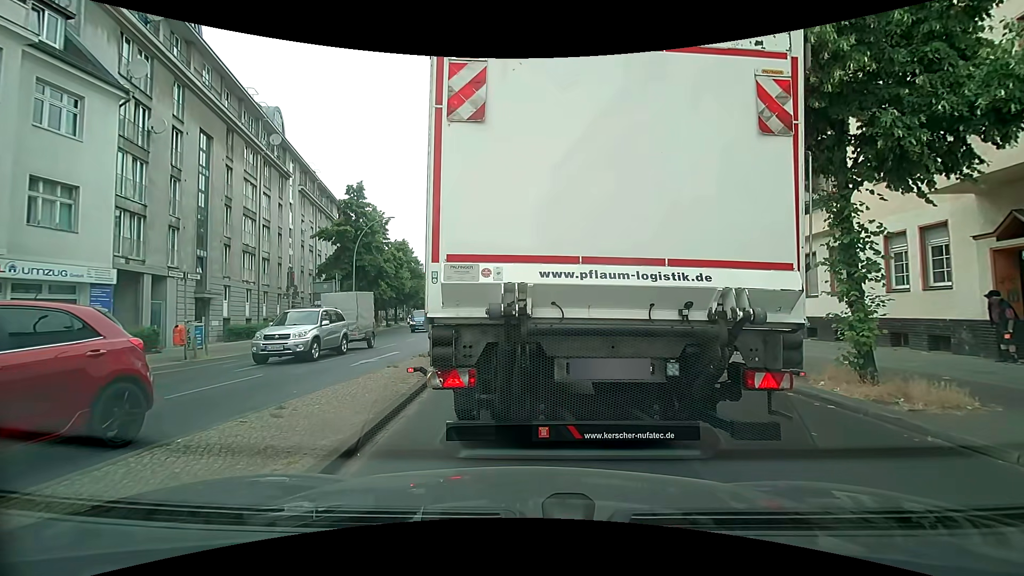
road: secondary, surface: asphalt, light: Day
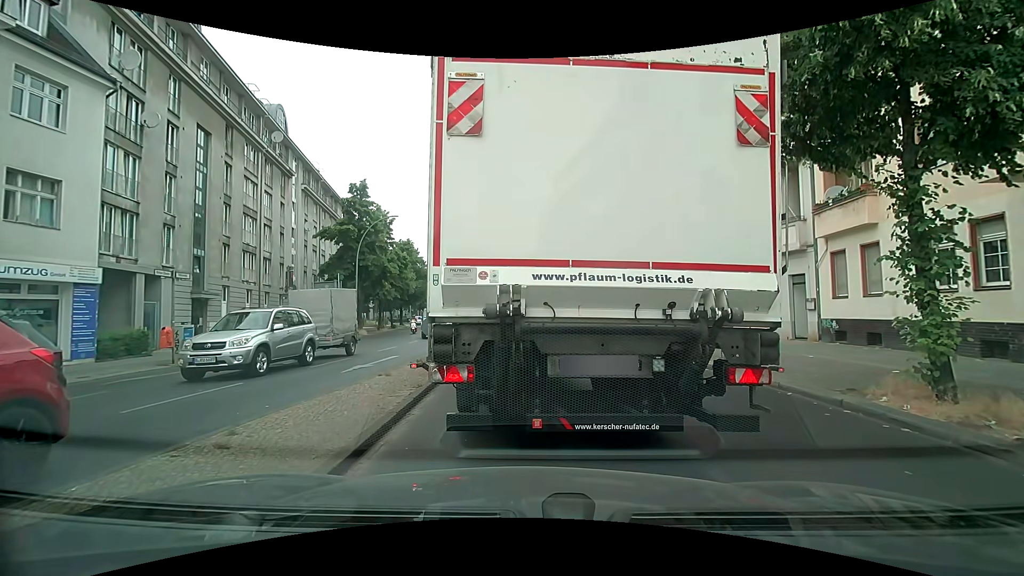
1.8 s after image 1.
(0.0, +1.1) m; 0°
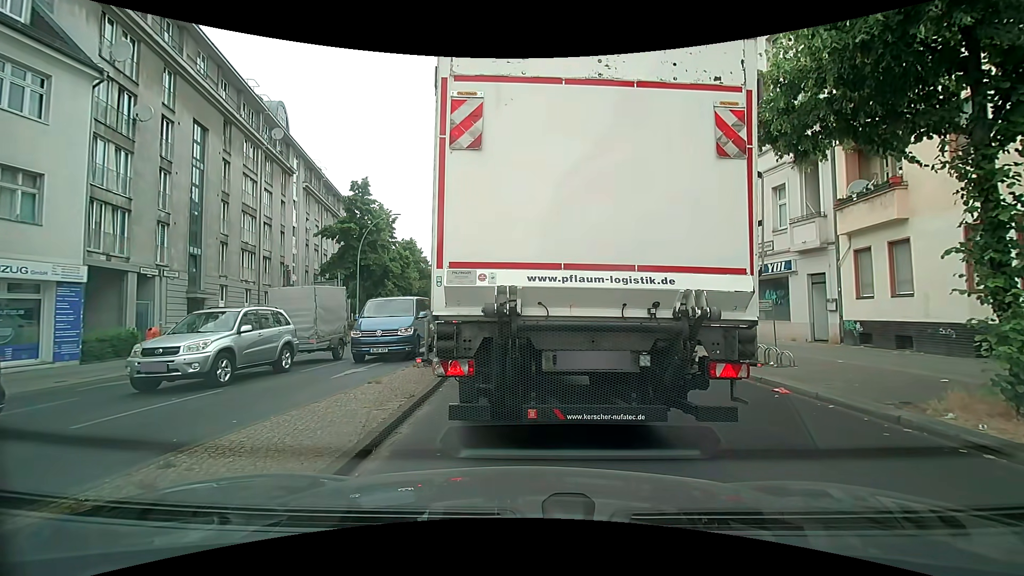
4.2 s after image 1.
(0.0, +0.9) m; 0°
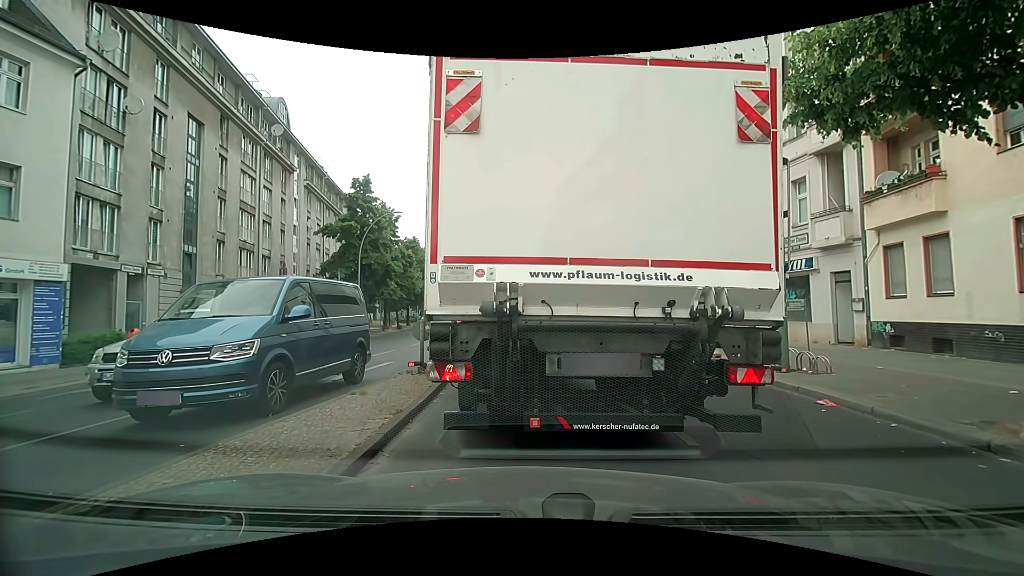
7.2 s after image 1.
(0.0, +1.1) m; 0°
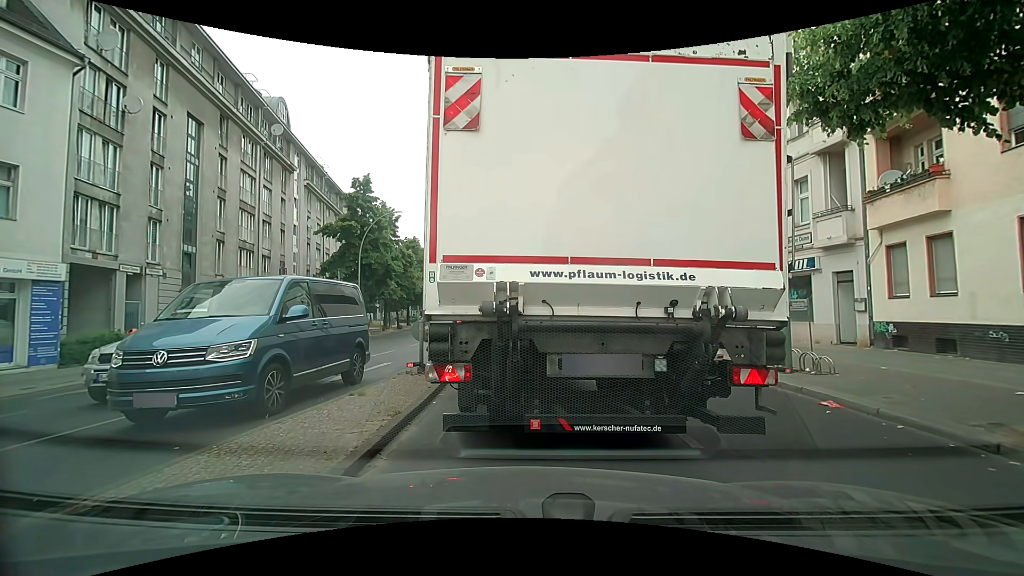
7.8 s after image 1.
(0.0, +0.1) m; 0°
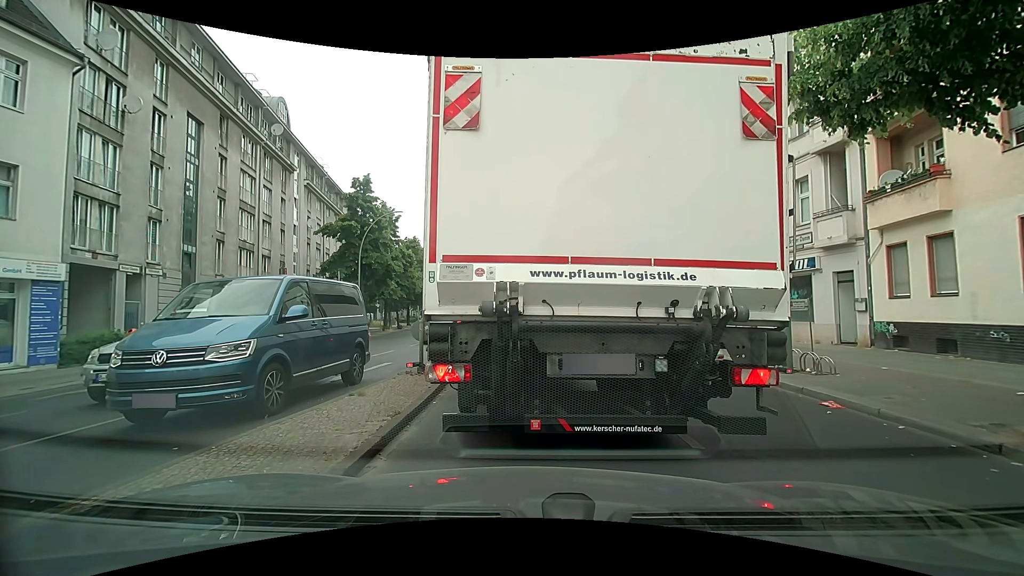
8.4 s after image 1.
(0.0, 0.0) m; 0°
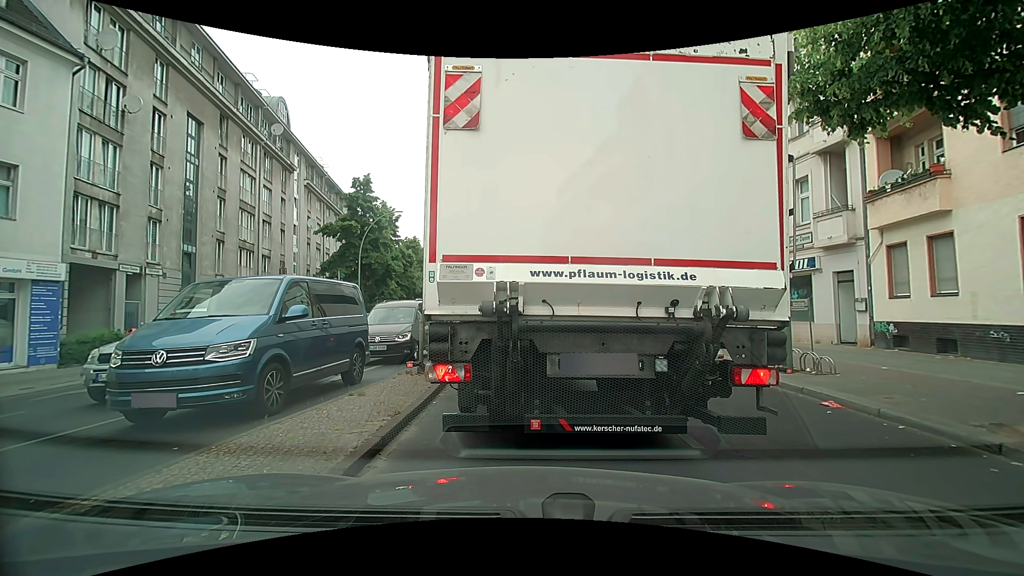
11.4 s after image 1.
(0.0, +0.1) m; 0°
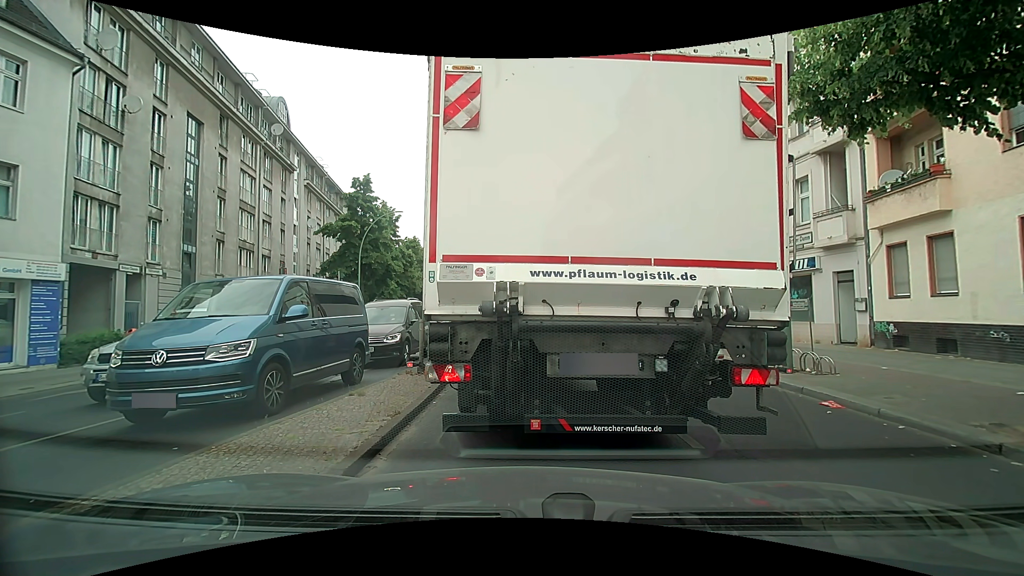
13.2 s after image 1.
(0.0, 0.0) m; 0°
